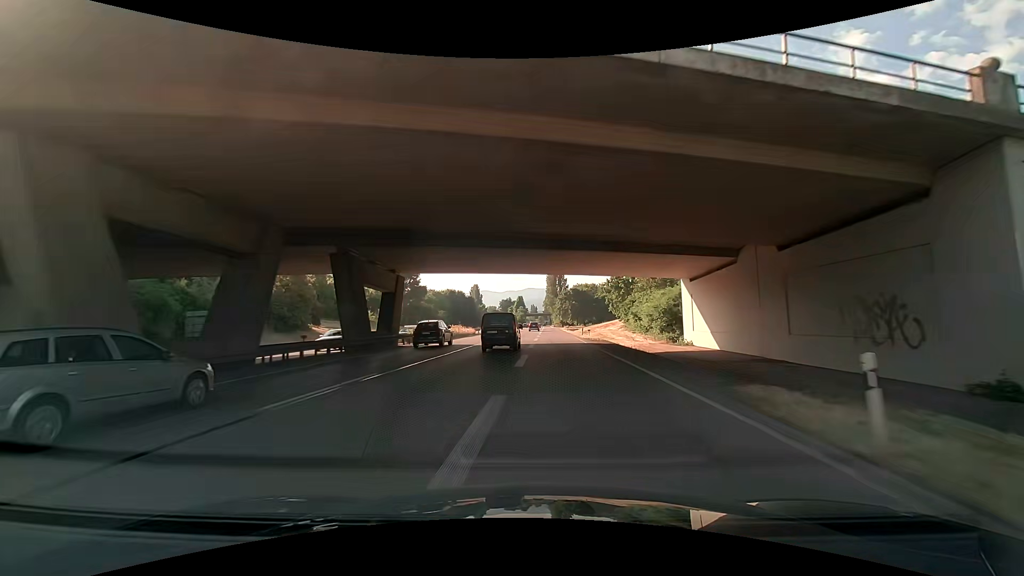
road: trunk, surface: asphalt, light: Day
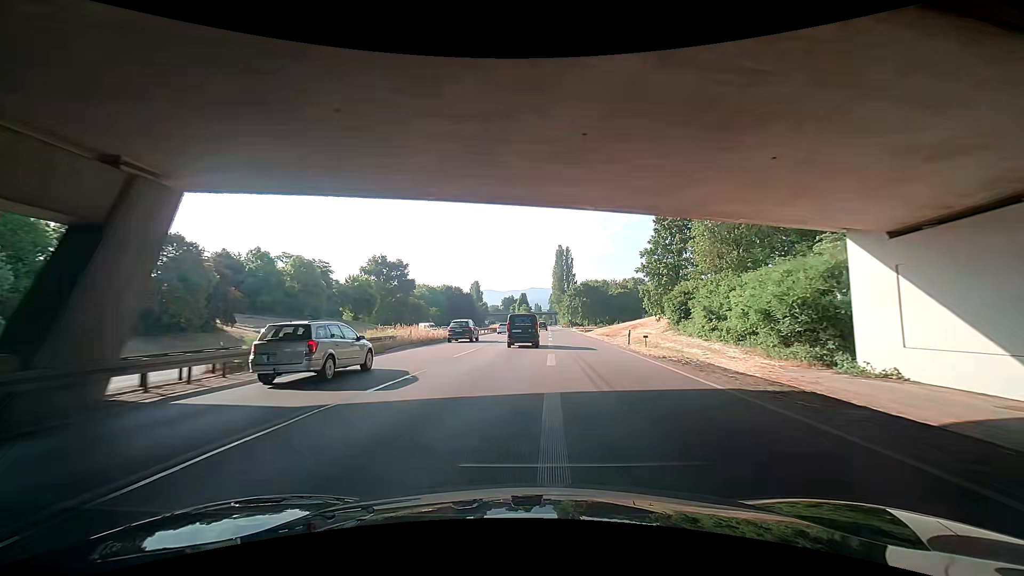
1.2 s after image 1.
(+0.1, +24.0) m; +2°
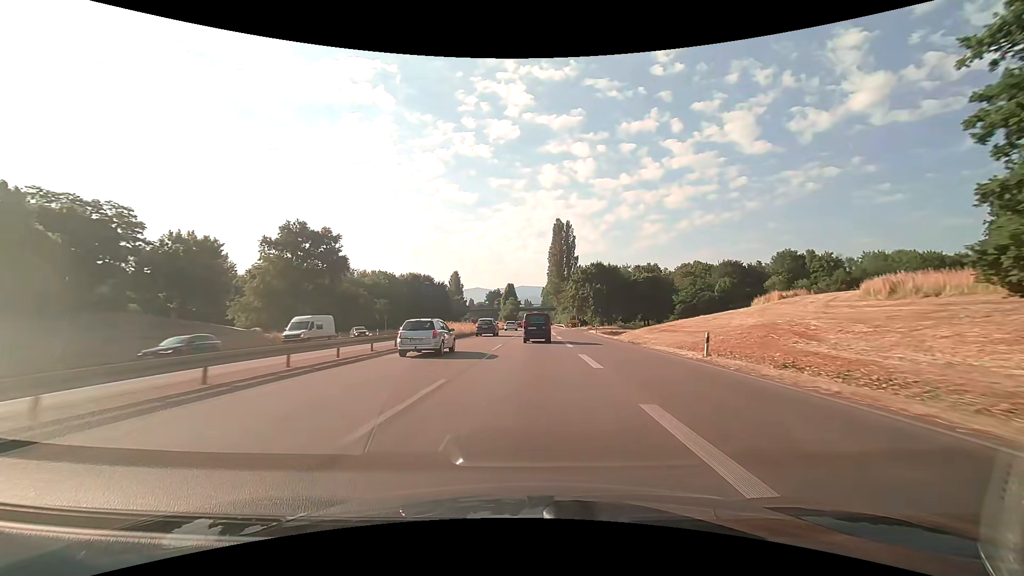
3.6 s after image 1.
(-0.2, +50.9) m; -2°
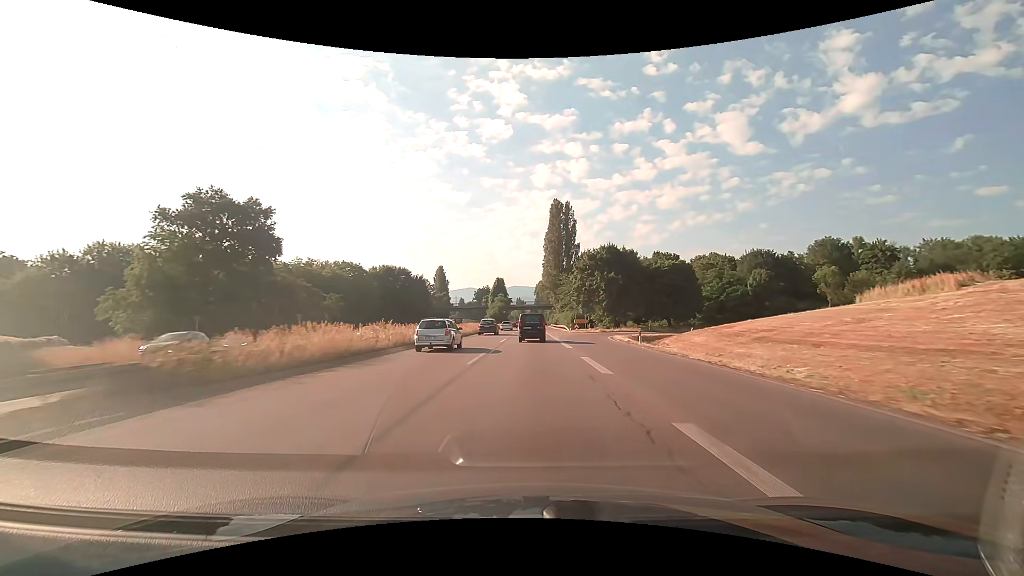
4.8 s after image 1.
(+0.3, +26.2) m; +1°
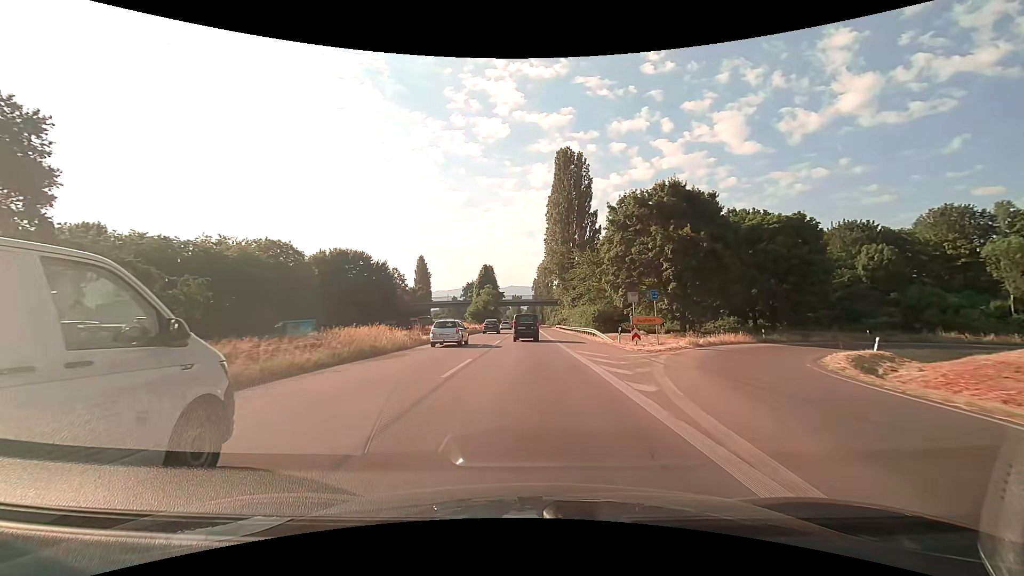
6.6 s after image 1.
(+0.2, +39.7) m; 0°
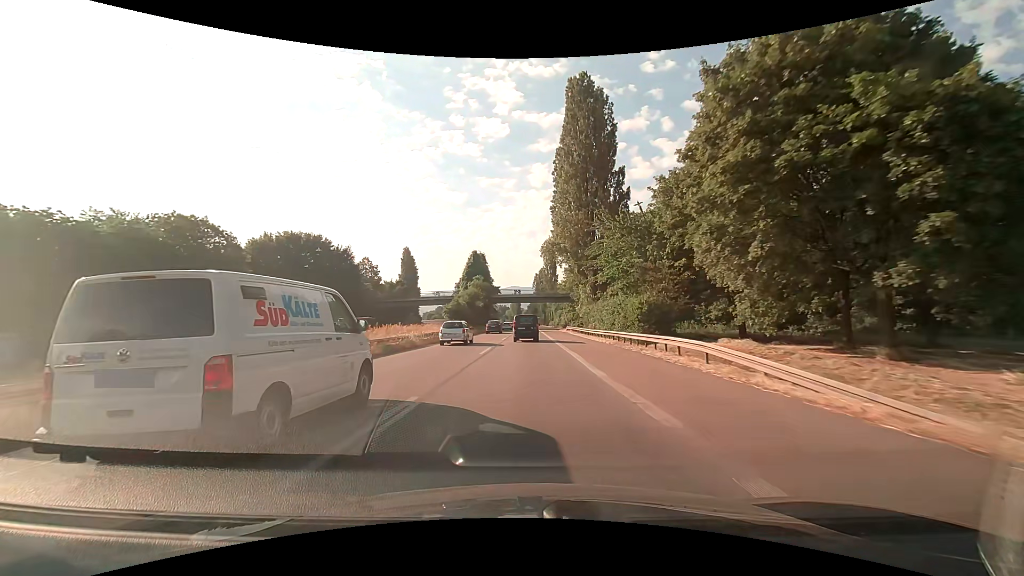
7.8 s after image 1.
(0.0, +26.7) m; 0°
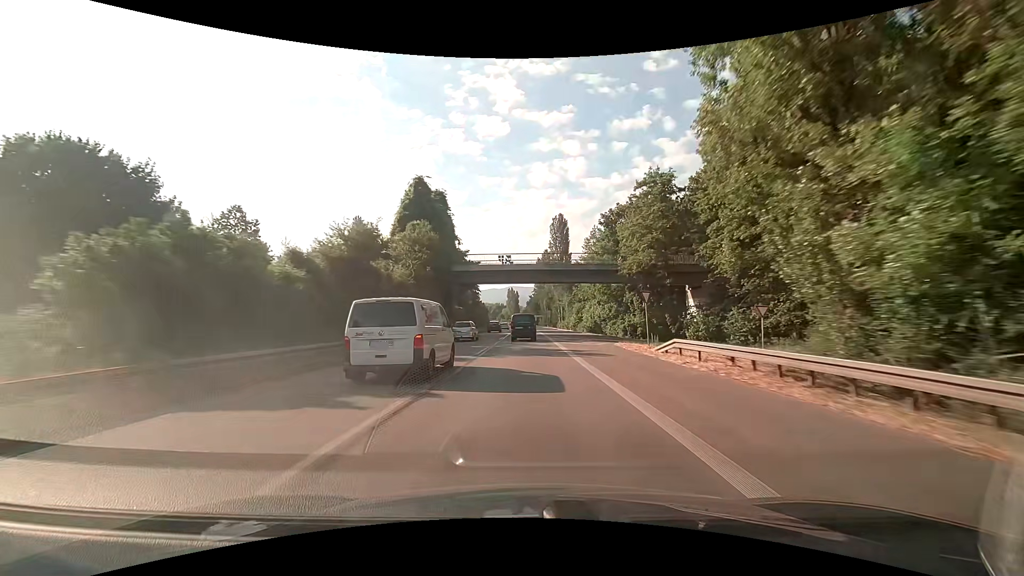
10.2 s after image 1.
(+0.1, +54.1) m; 0°
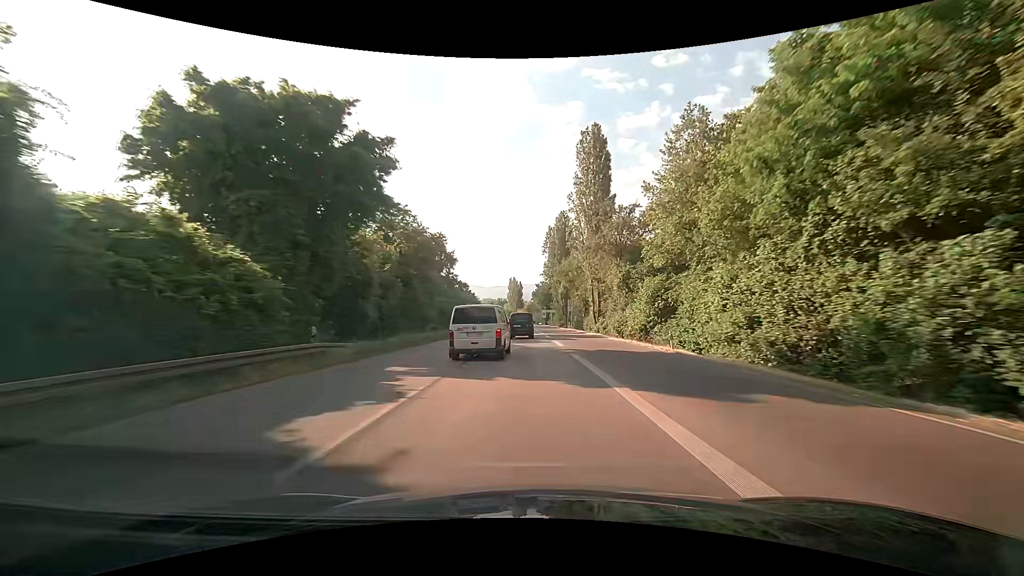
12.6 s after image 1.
(-0.1, +52.9) m; 0°
(0, +10) (0, +20) (0, +30) (-1, +40) (-1, +50) (-1, +60) (-1, +70) (-2, +80) (-2, +90) (-3, +100) m
